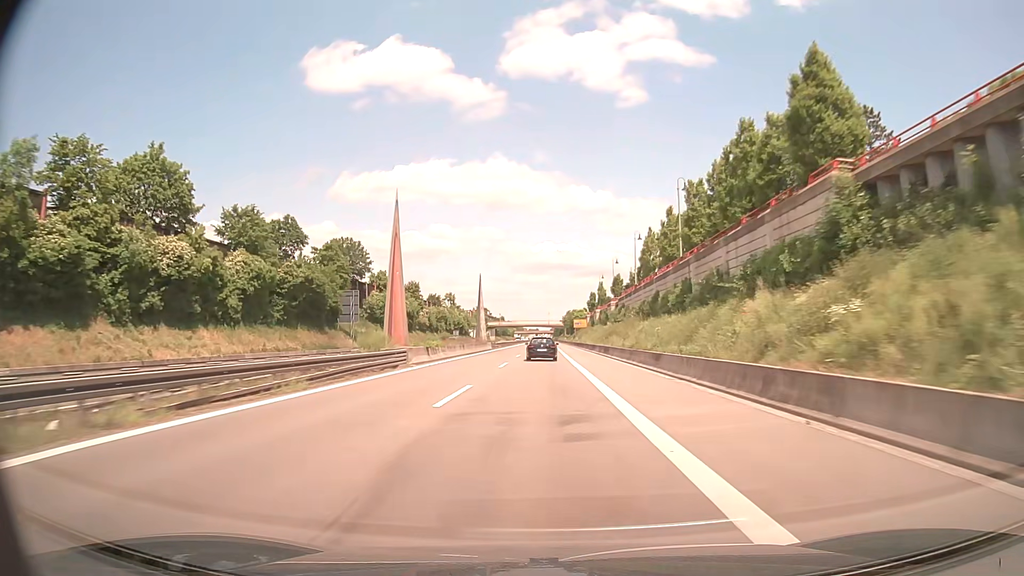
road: trunk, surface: asphalt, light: Day
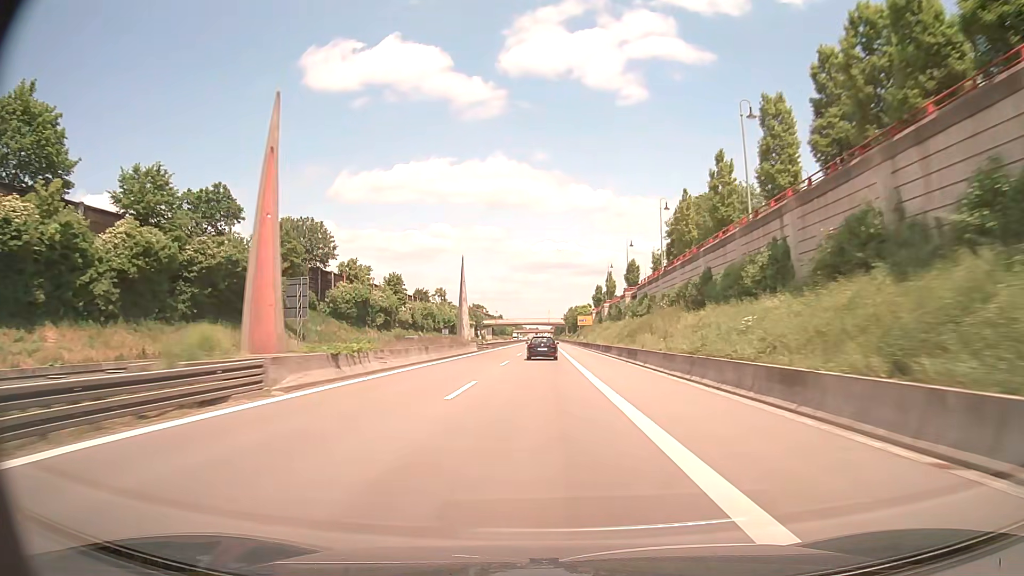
(0.0, +16.6) m; 0°
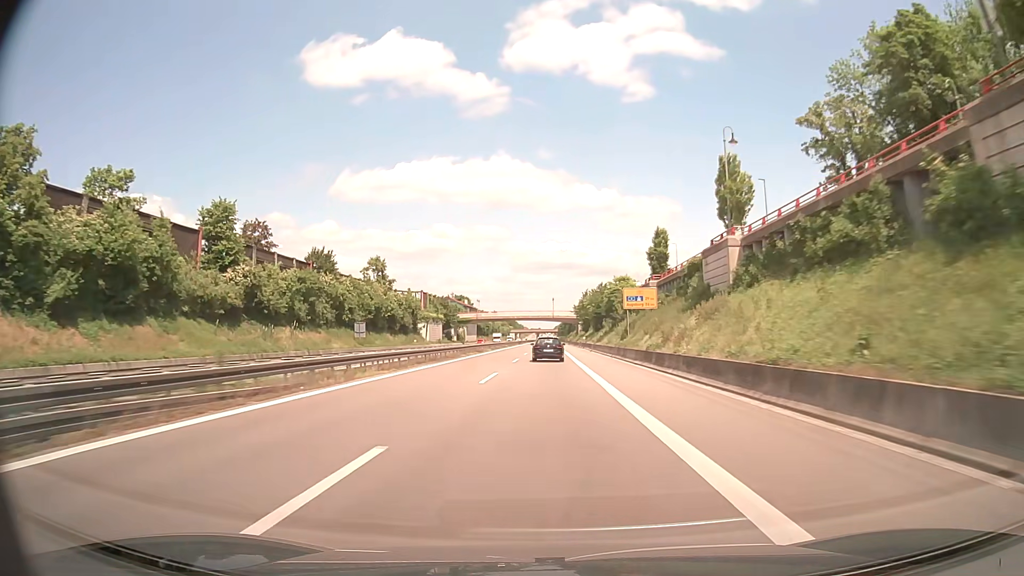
(-0.1, +67.0) m; 0°
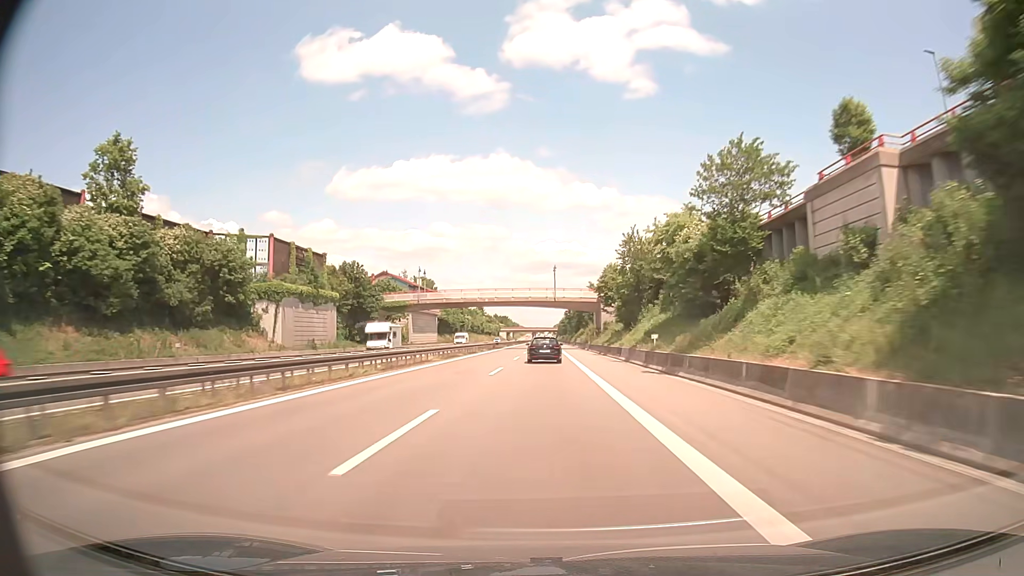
(+0.3, +68.2) m; 0°
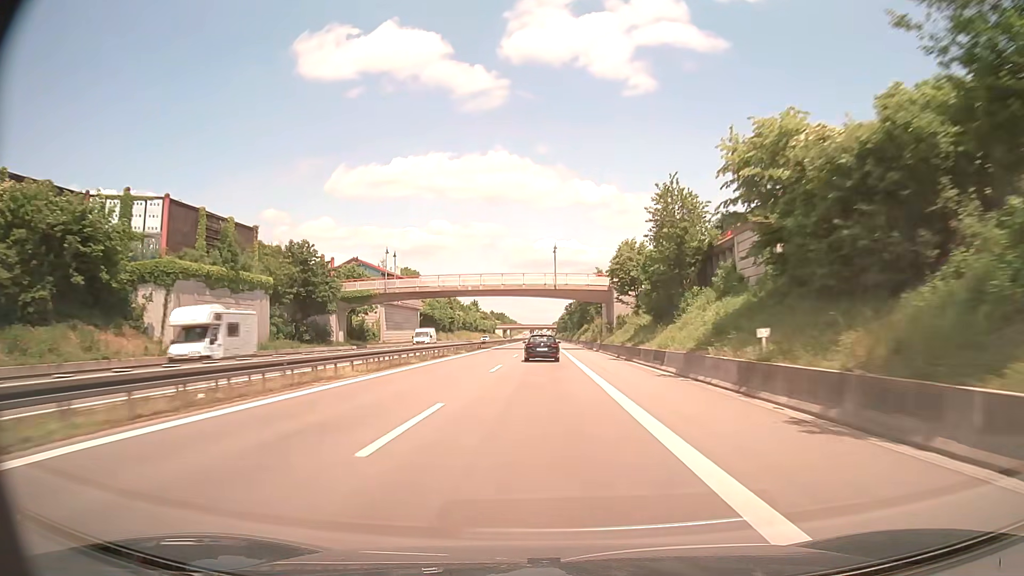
(0.0, +17.1) m; 0°
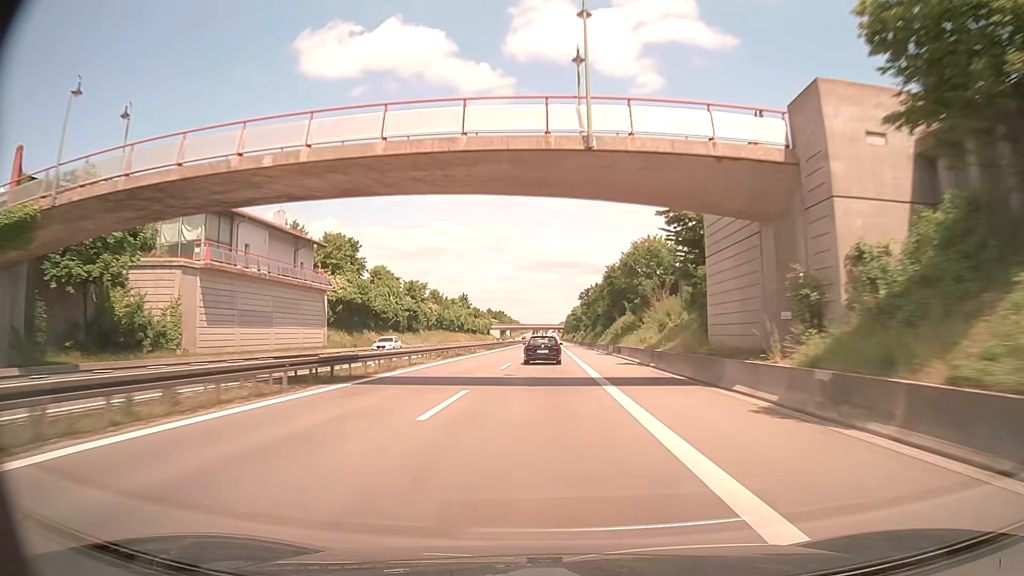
(-0.1, +50.8) m; 0°
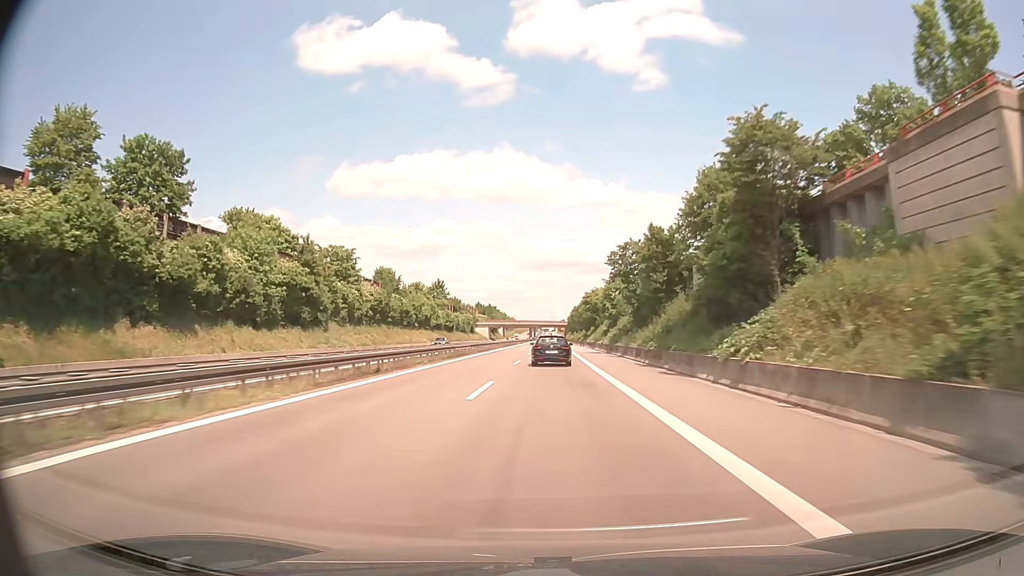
(-0.1, +50.7) m; 0°
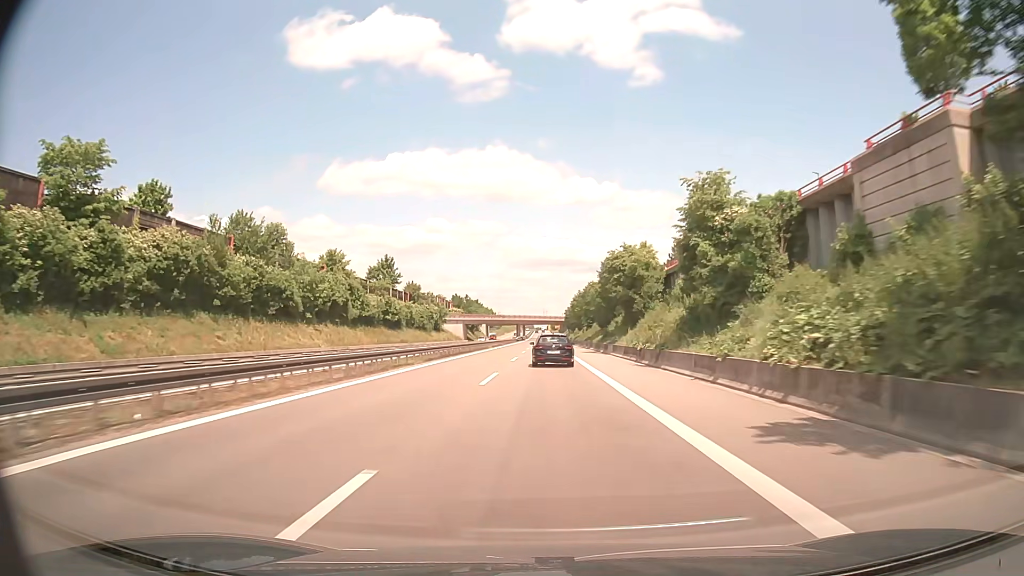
(+0.2, +50.0) m; +1°
(0, +10) (0, +20) (0, +30) (0, +40) (0, +50) (0, +60) (0, +70) (0, +80) (0, +90) (0, +100) m
